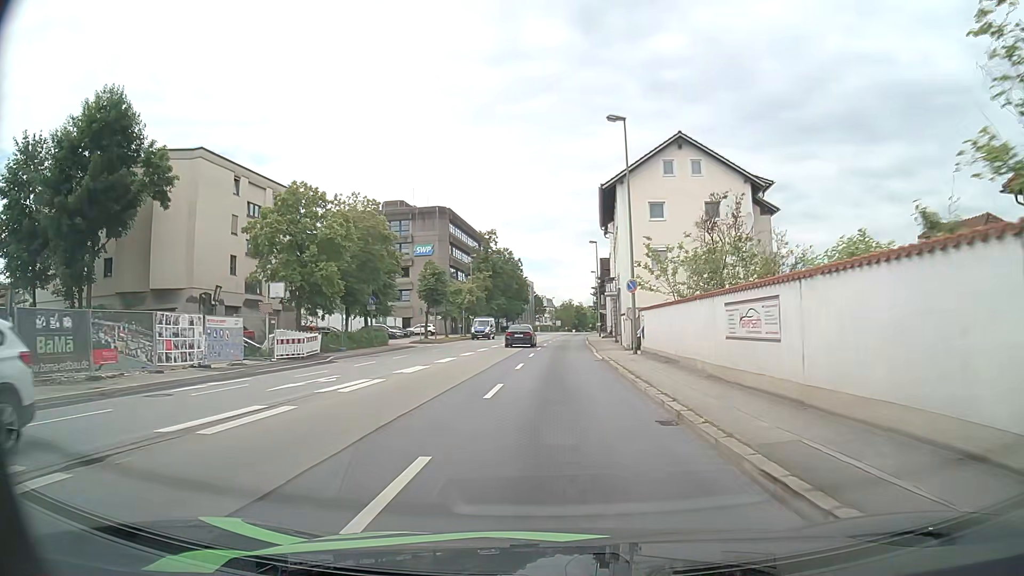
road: primary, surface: asphalt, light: Day
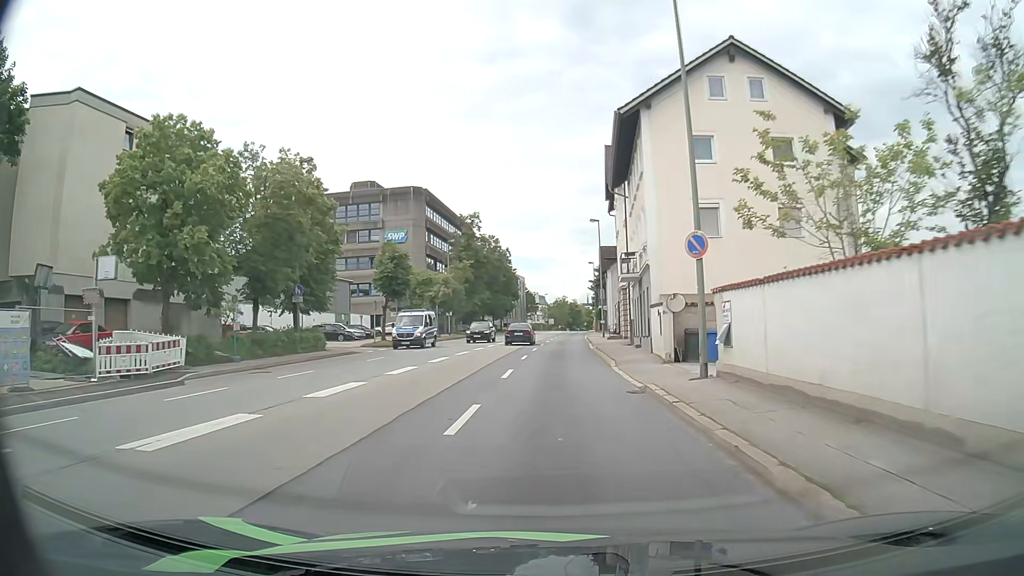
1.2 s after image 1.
(+0.3, +13.5) m; +2°
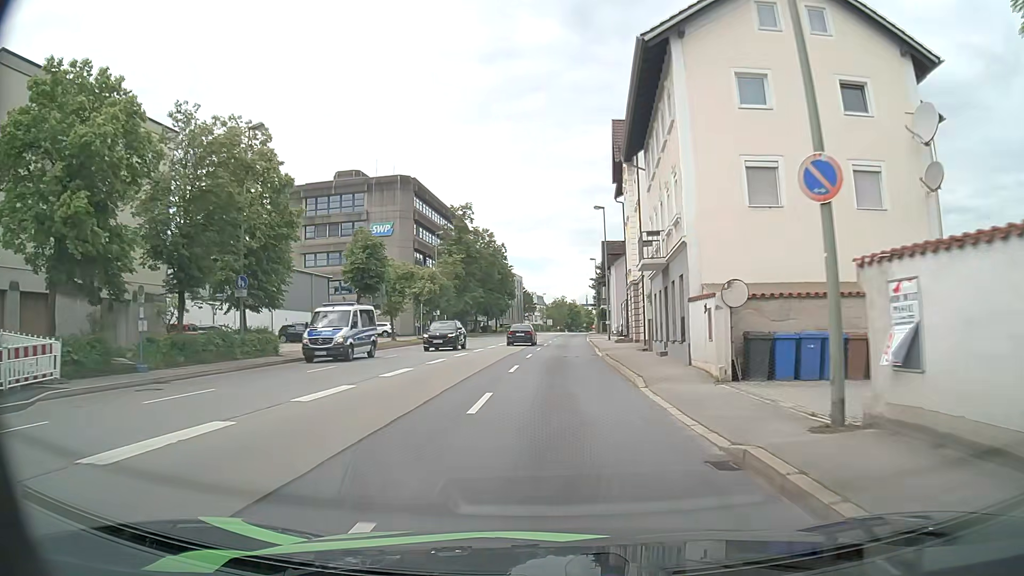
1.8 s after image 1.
(0.0, +6.9) m; 0°
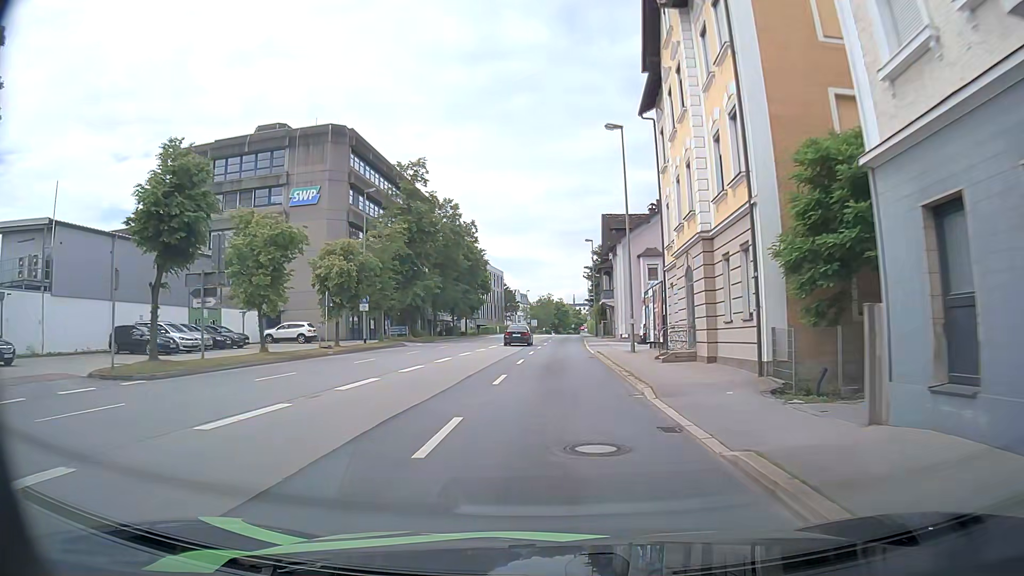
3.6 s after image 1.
(+0.2, +21.5) m; +1°
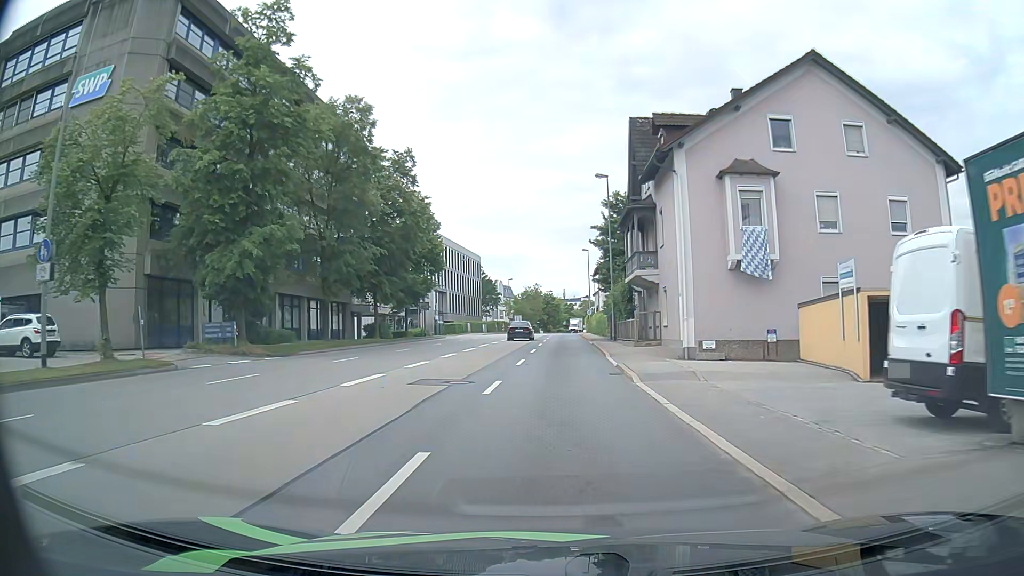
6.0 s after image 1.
(+0.3, +29.9) m; +1°
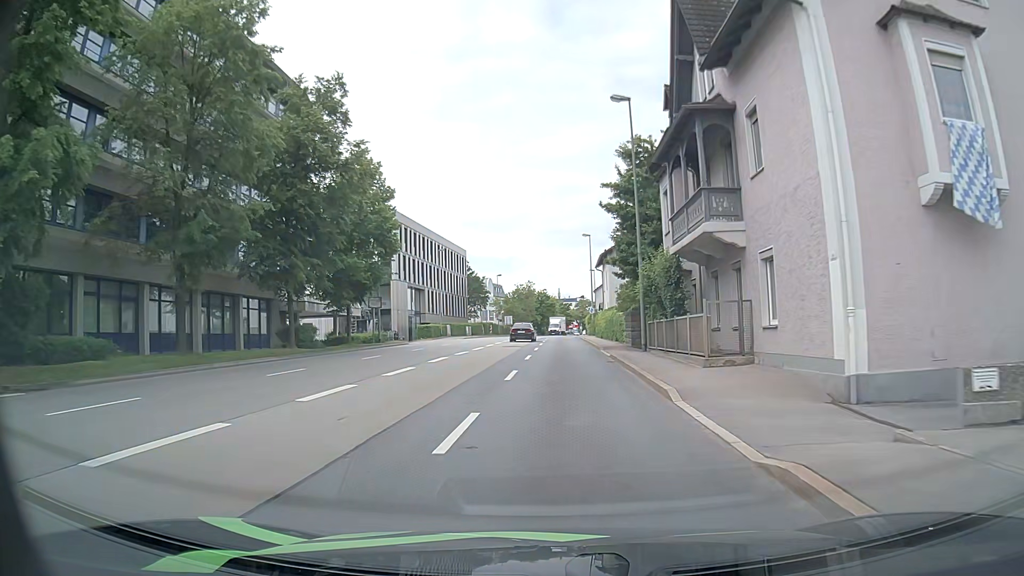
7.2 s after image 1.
(+0.1, +14.8) m; 0°
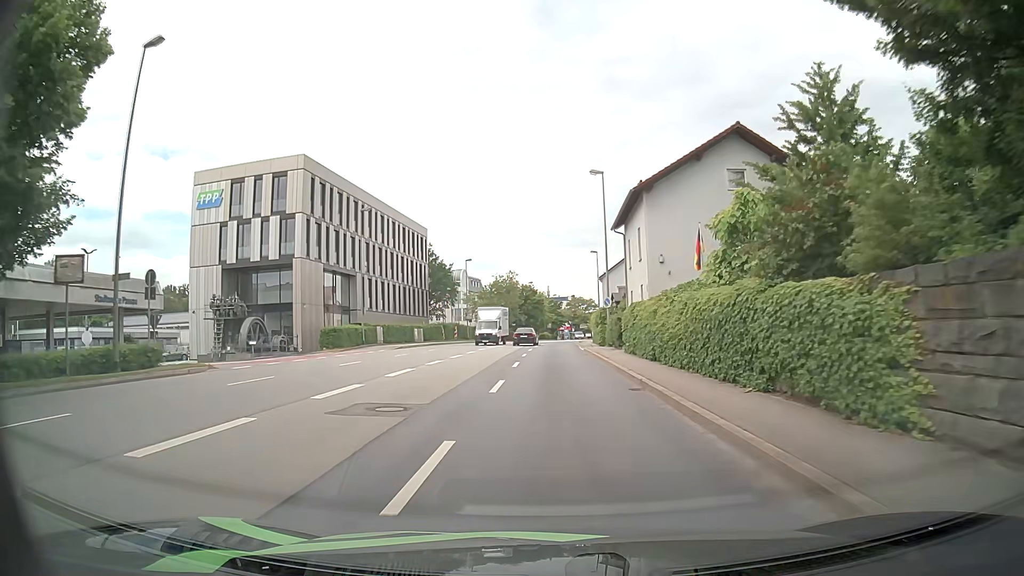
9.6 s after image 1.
(+0.4, +29.1) m; +1°
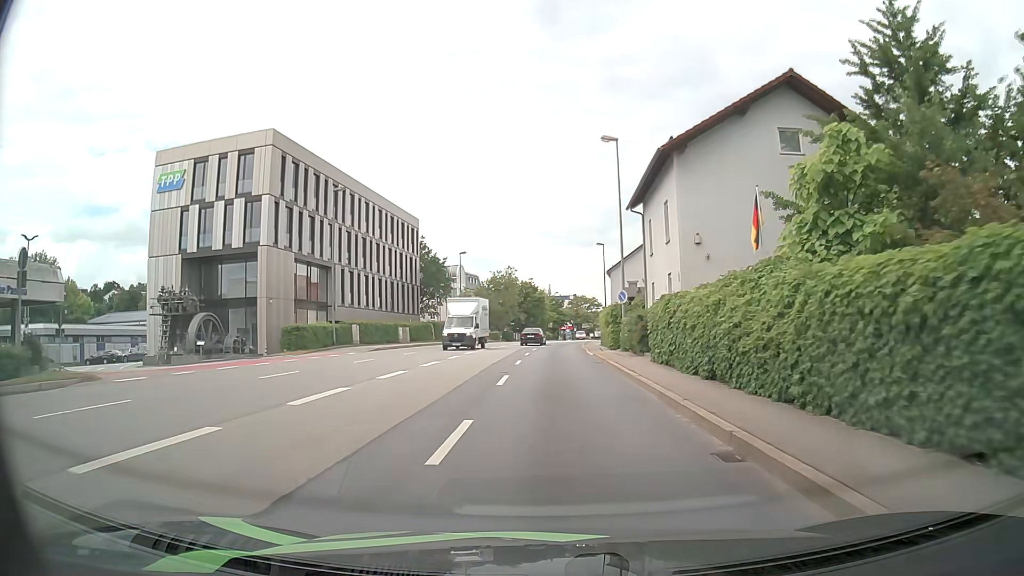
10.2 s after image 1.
(0.0, +7.2) m; 0°
(0, +10) (0, +20) (0, +30) (0, +40) (0, +50) (+1, +60) (+2, +70) (+3, +80) (+5, +90) (+7, +99) m
